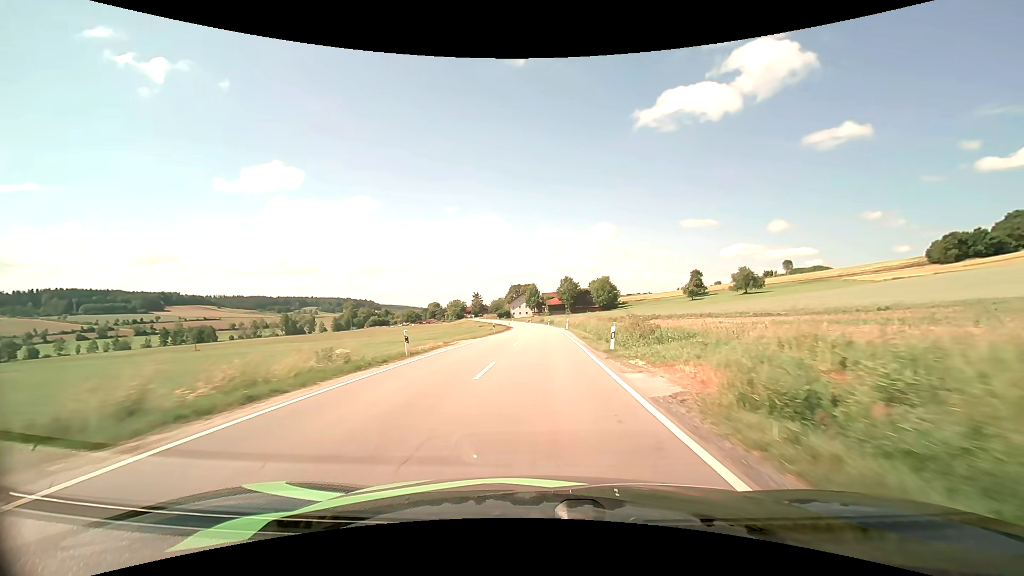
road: secondary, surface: asphalt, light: Day
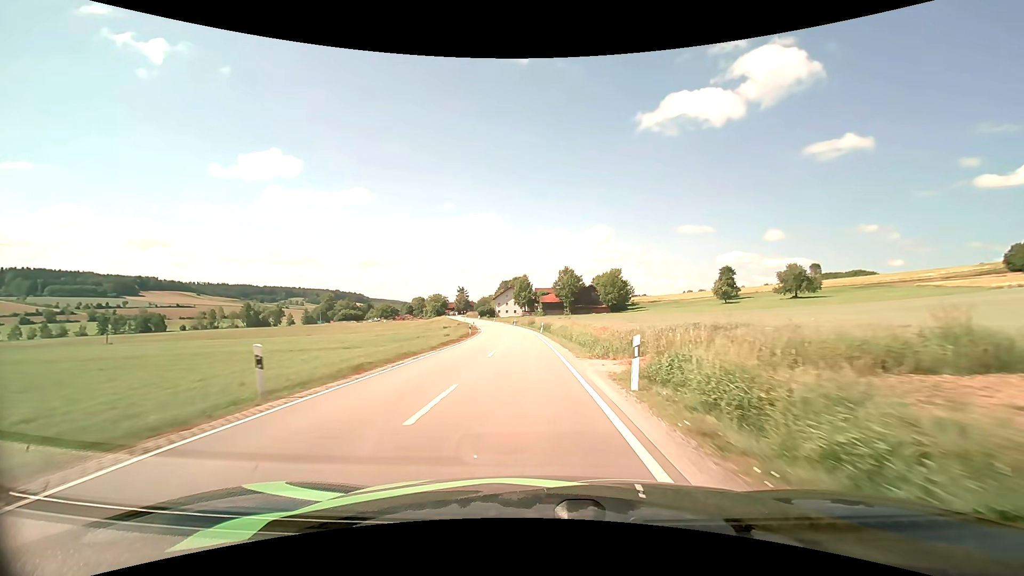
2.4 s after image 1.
(+0.9, +40.3) m; +1°
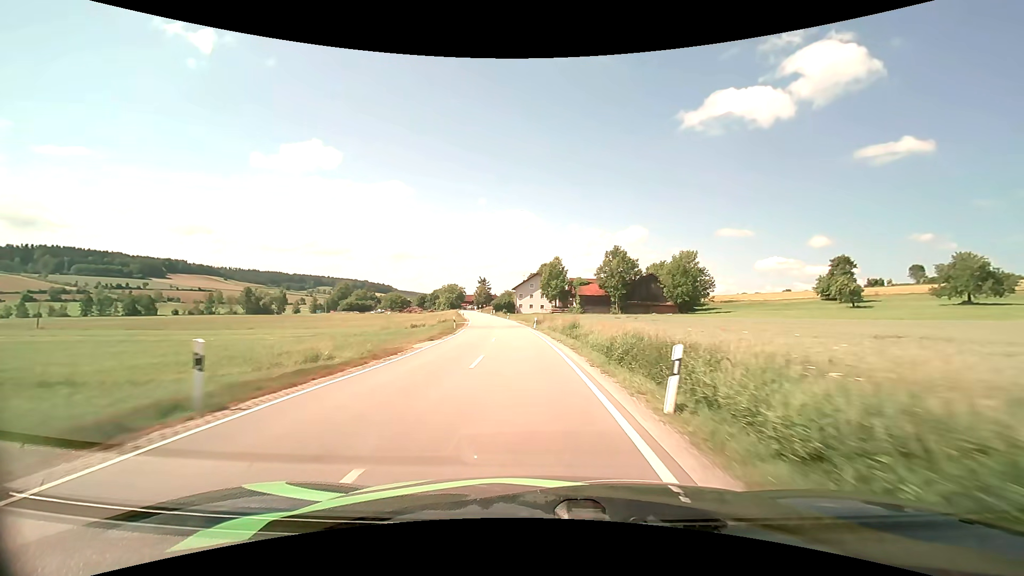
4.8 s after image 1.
(-1.0, +42.4) m; -3°
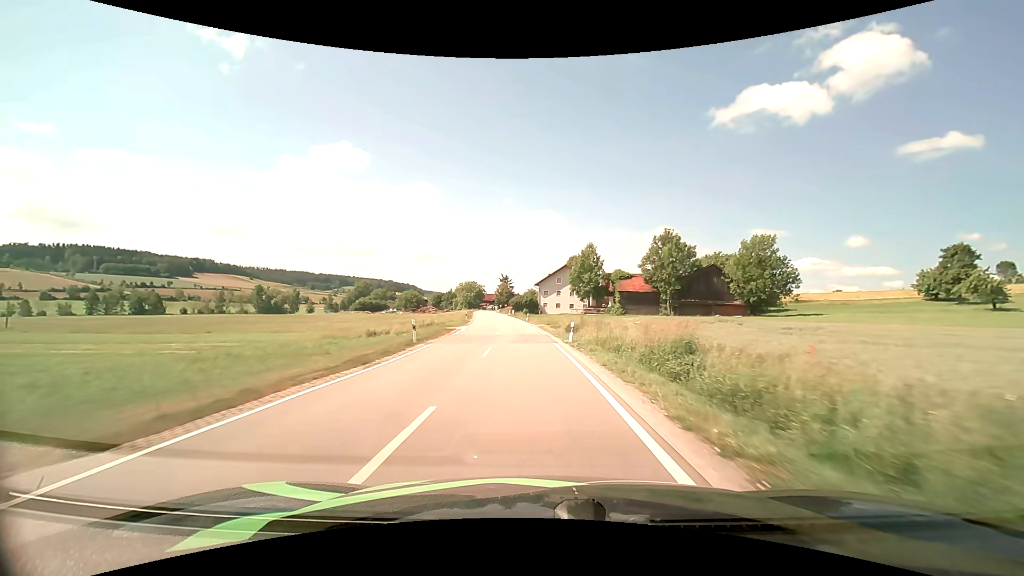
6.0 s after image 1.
(-0.5, +21.4) m; -3°
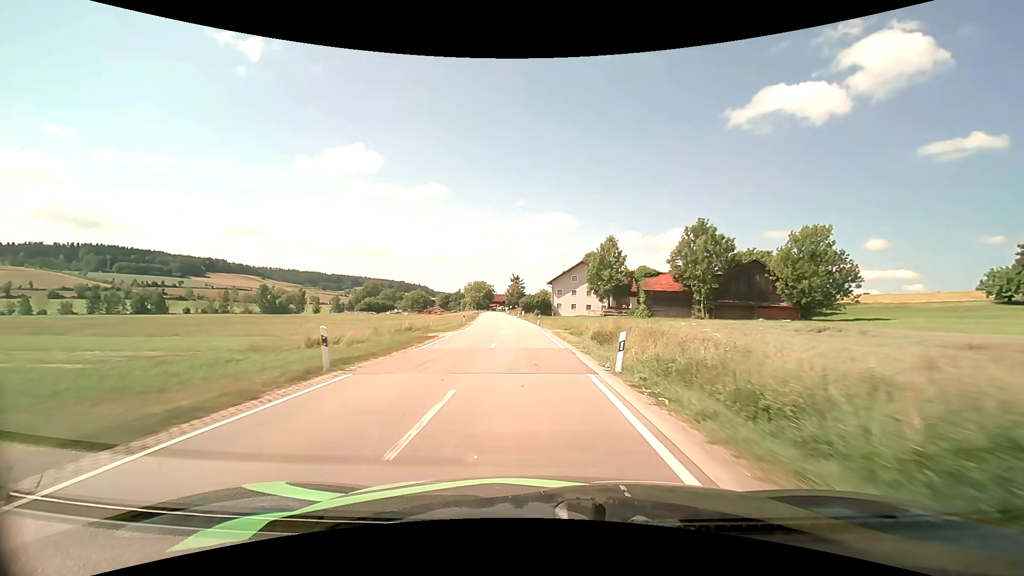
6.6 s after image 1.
(-0.2, +10.6) m; -2°
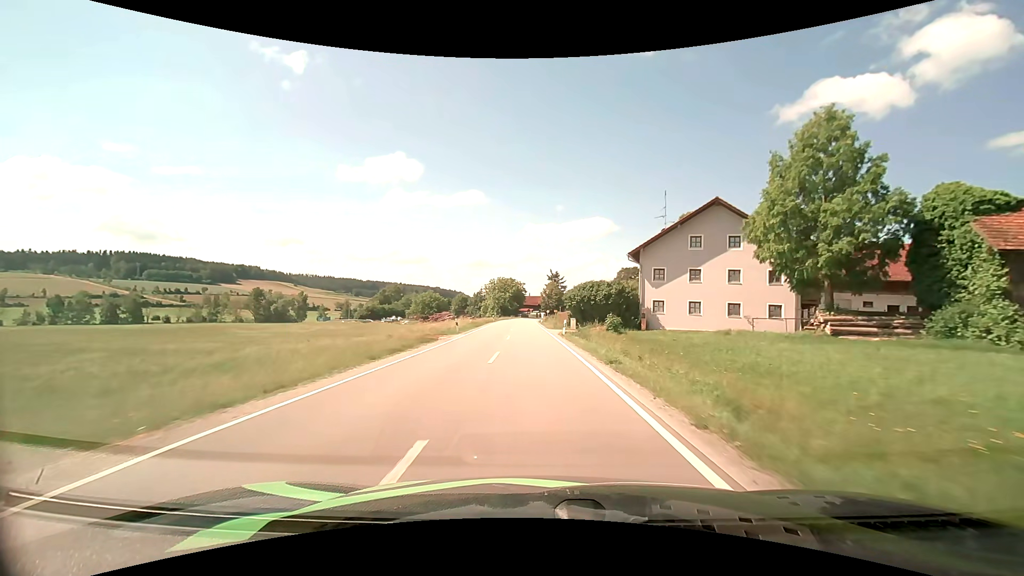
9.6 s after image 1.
(-2.3, +51.6) m; -4°
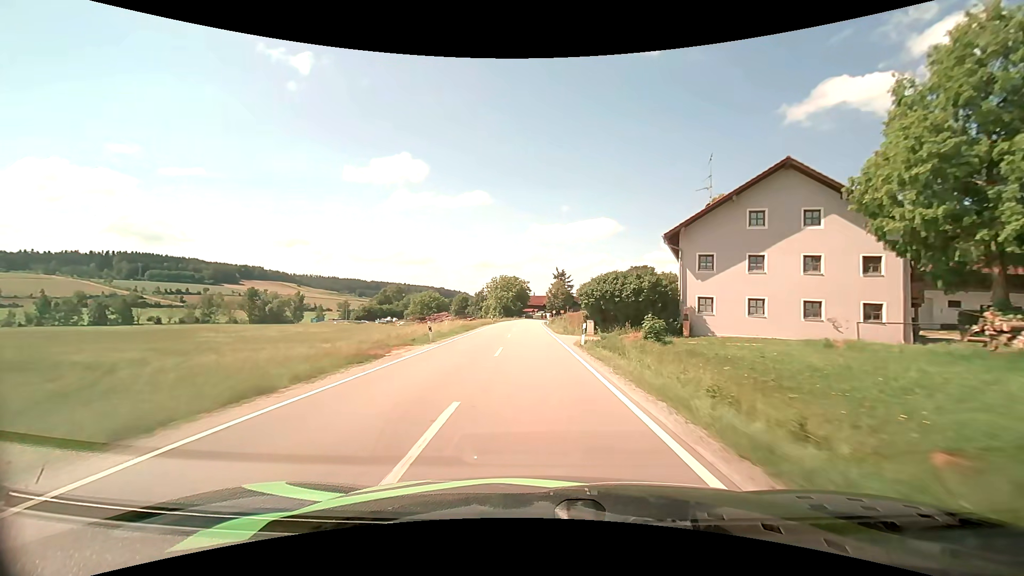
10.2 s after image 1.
(-0.1, +9.8) m; -1°
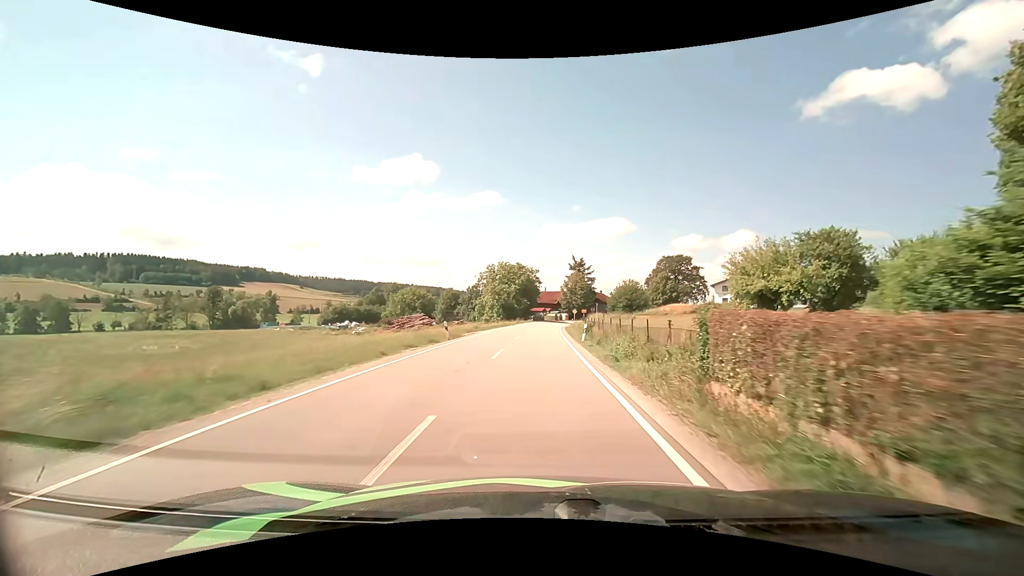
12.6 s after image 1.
(-0.4, +37.3) m; -1°
(0, +10) (0, +20) (0, +30) (0, +40) (+1, +50) (+1, +60) (+2, +70) (+3, +80) (+4, +90) (+6, +100) m
